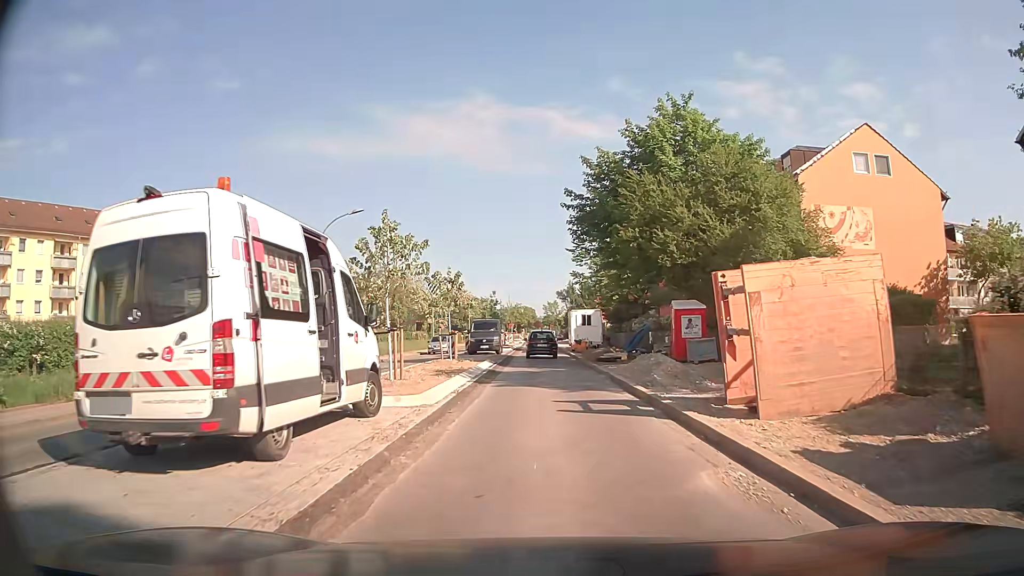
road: secondary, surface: asphalt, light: Day
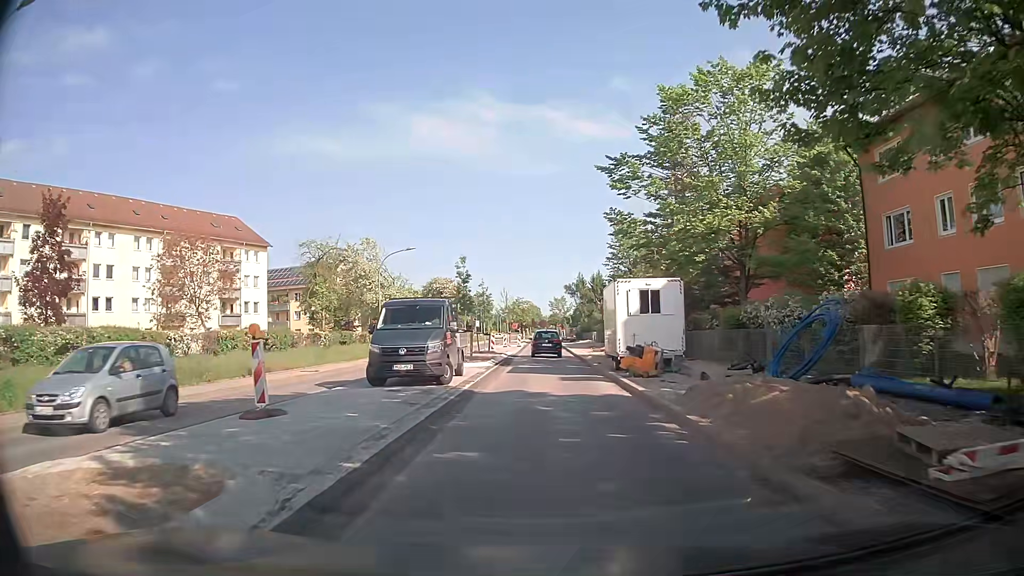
(-0.3, +26.5) m; -1°
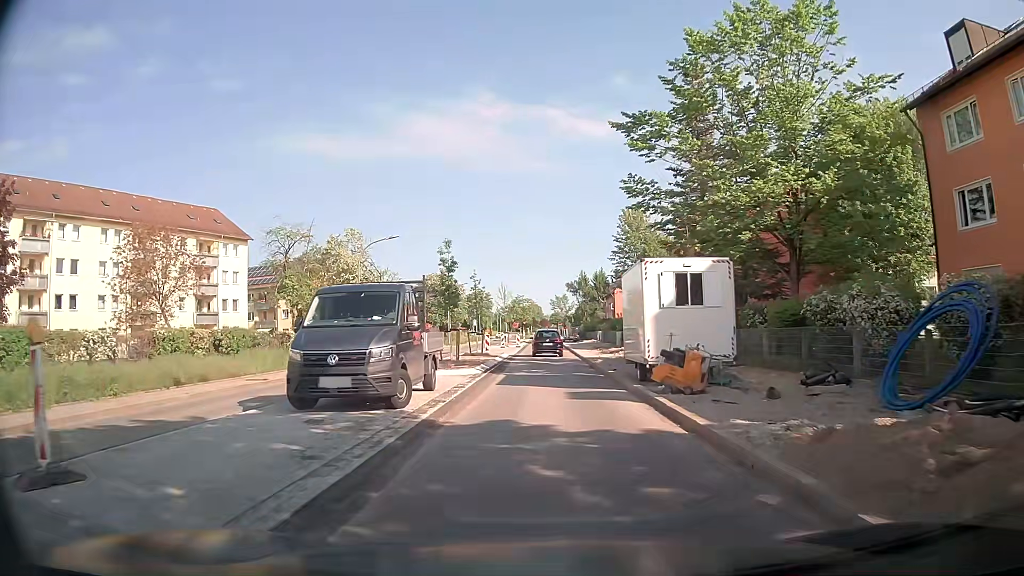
(0.0, +5.7) m; +1°
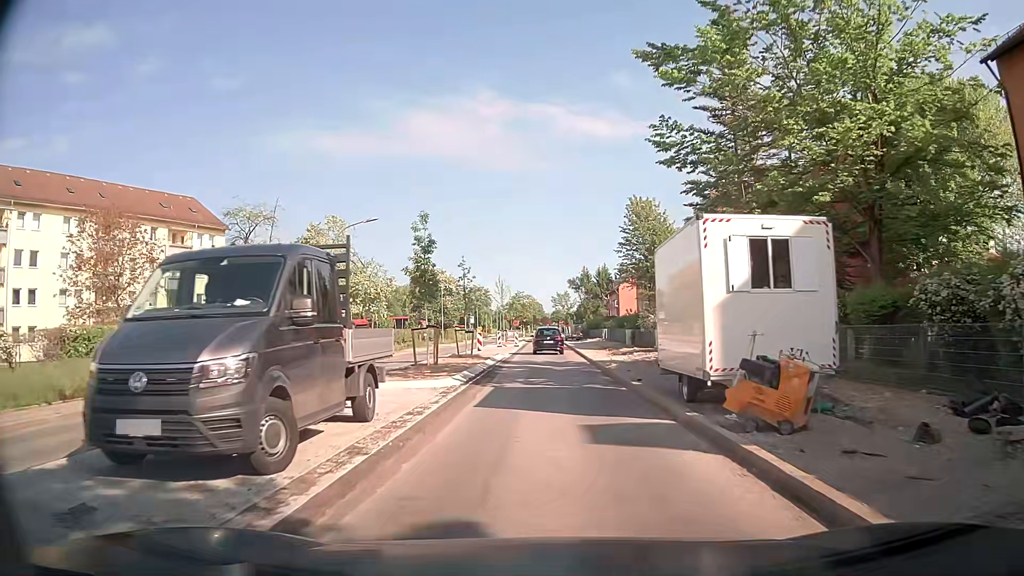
(0.0, +5.7) m; +1°
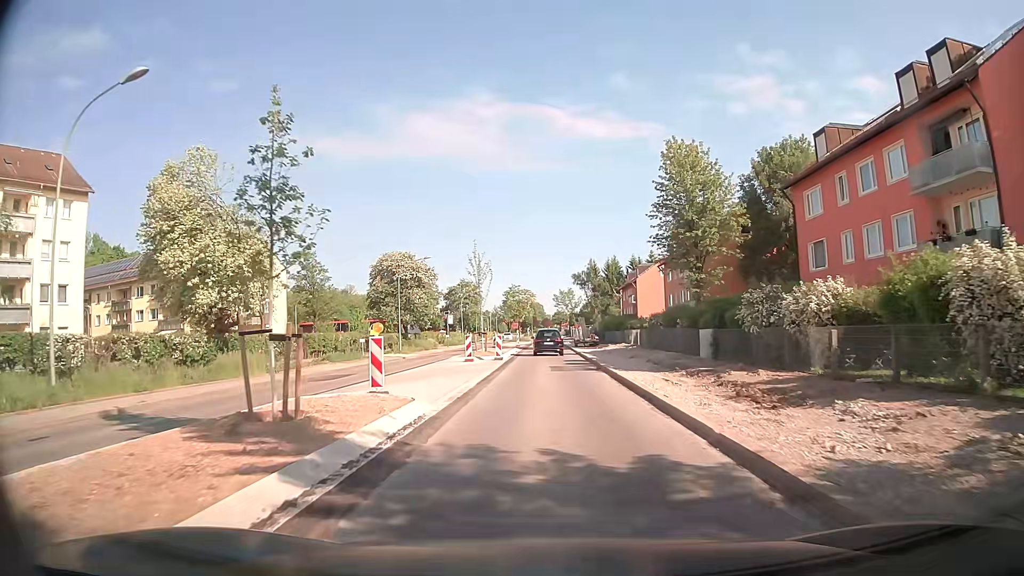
(-0.5, +23.1) m; -1°
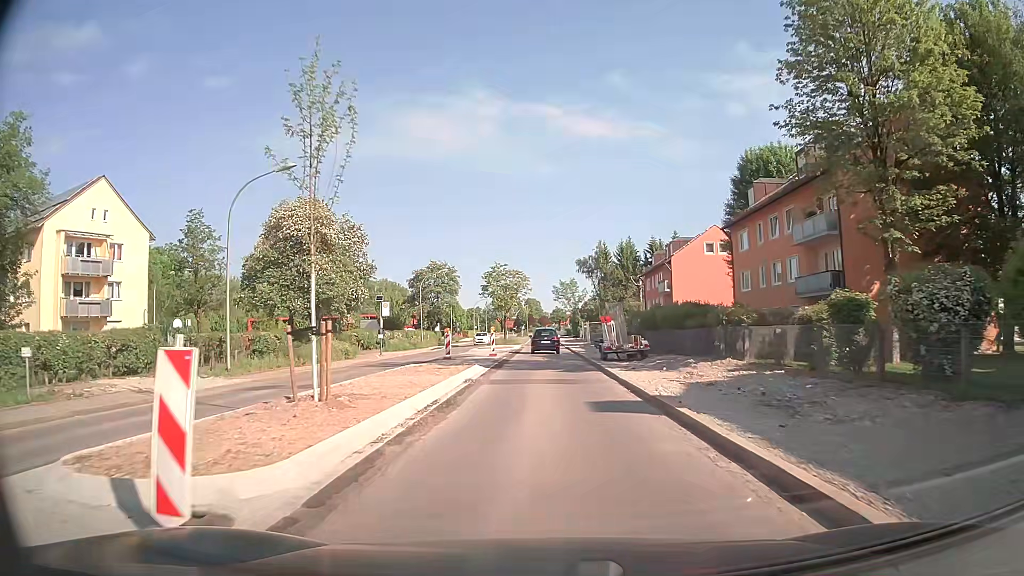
(0.0, +29.5) m; 0°
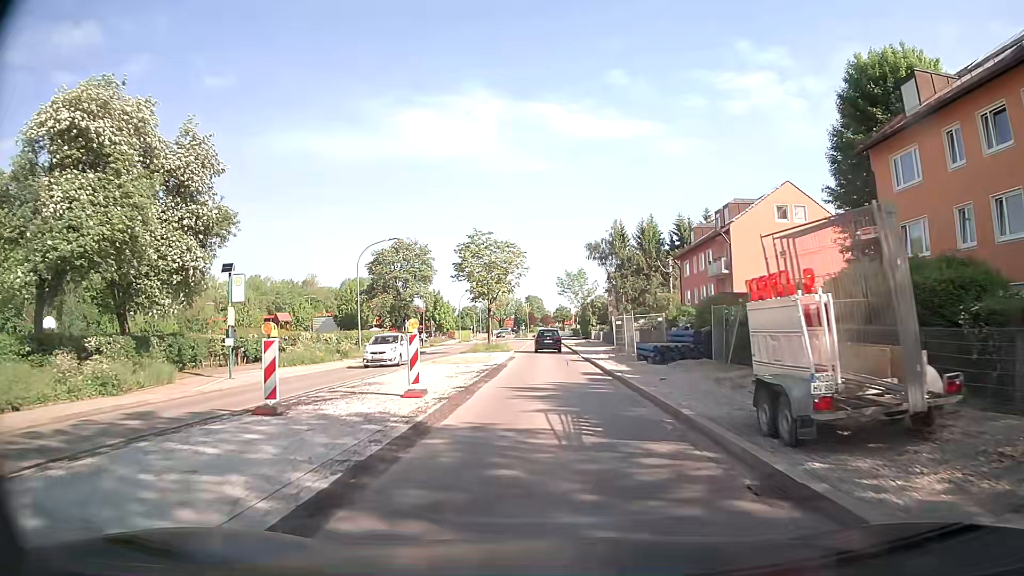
(+0.1, +22.5) m; 0°
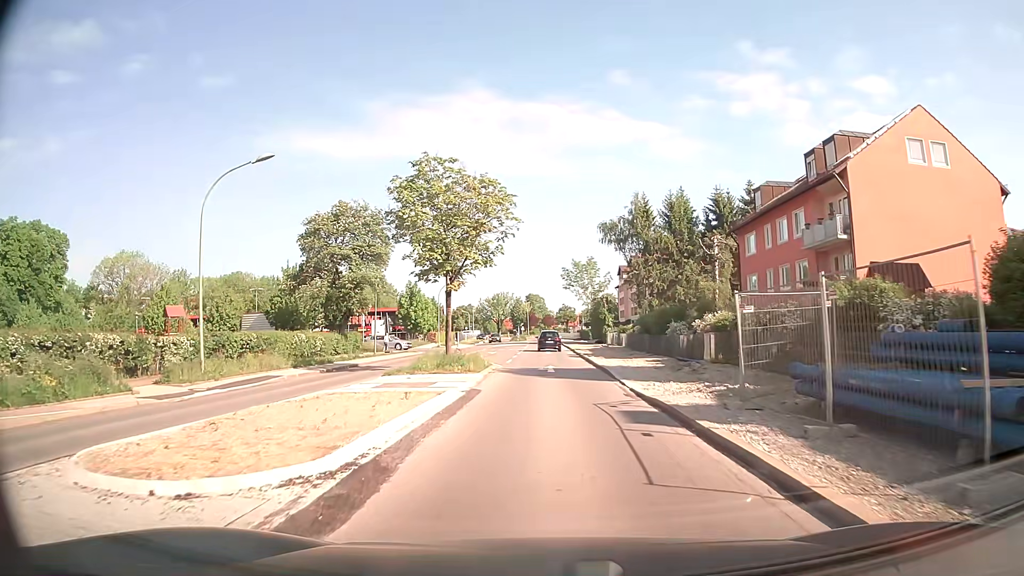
(0.0, +20.4) m; 0°
(0, +10) (0, +20) (0, +30) (0, +40) (0, +50) (0, +60) (0, +70) (0, +80) (0, +90) (0, +100) m
